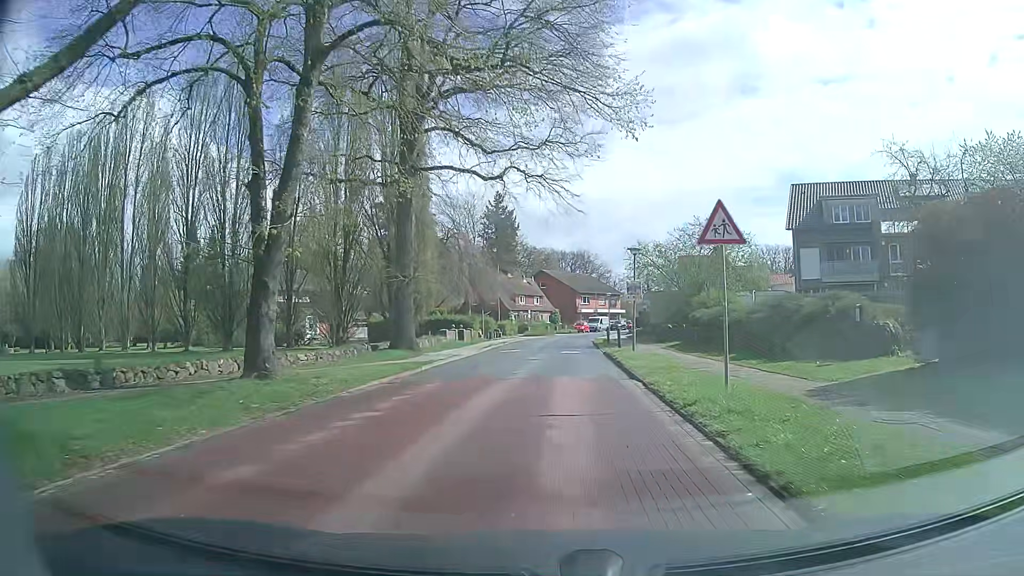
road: tertiary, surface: asphalt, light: Day
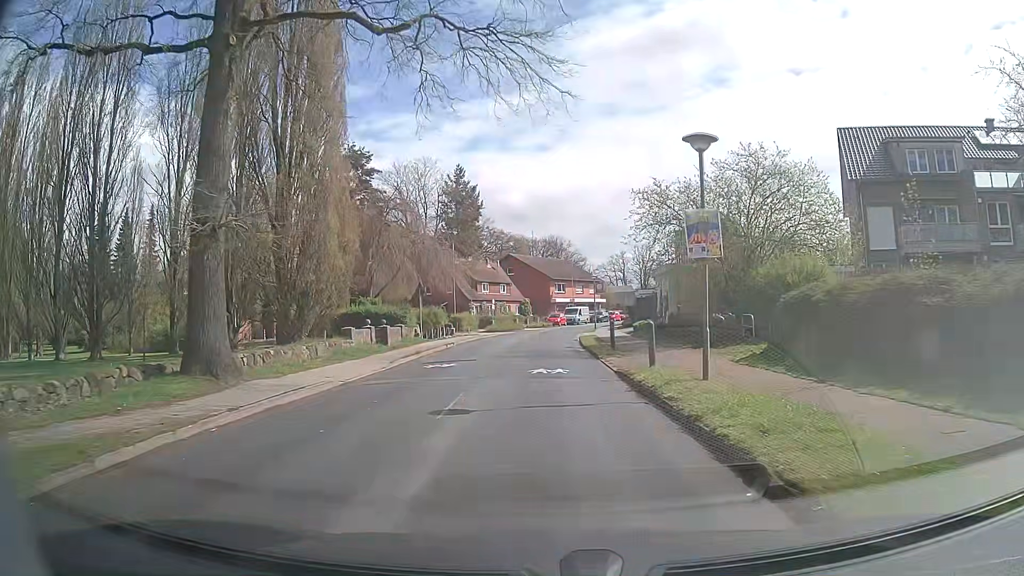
(+0.6, +15.9) m; +3°
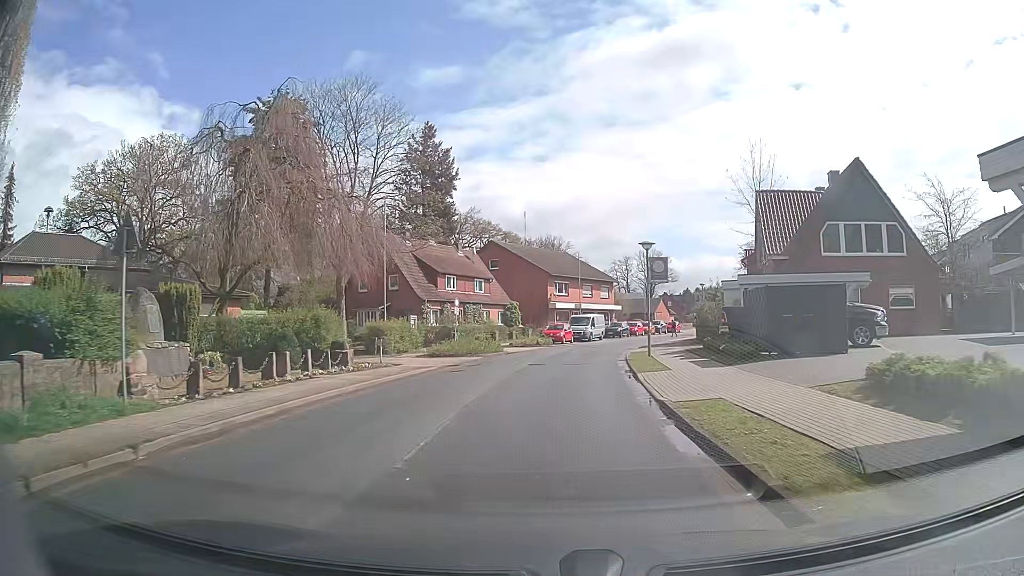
(-0.2, +27.5) m; +1°
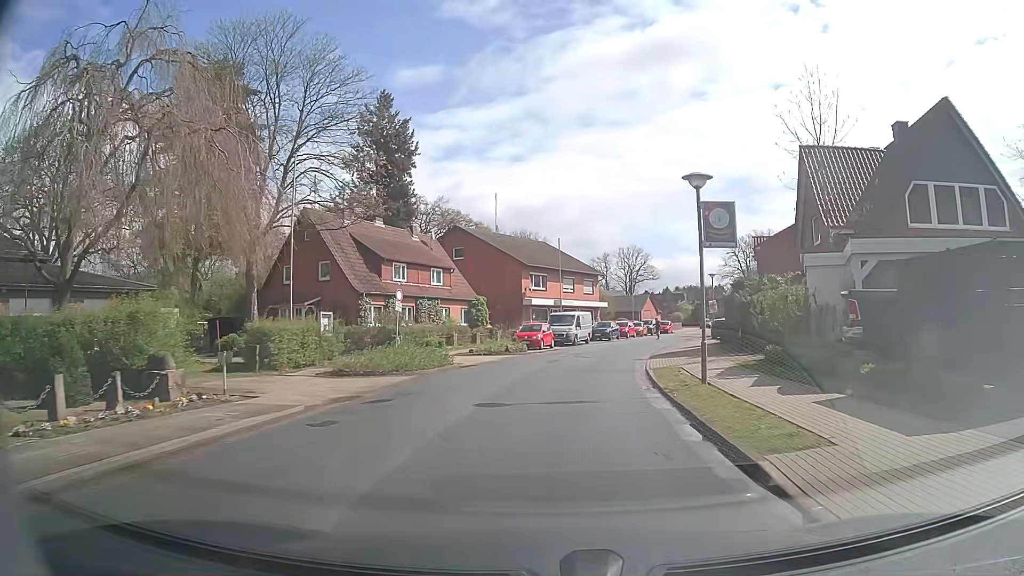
(+0.1, +11.1) m; +1°
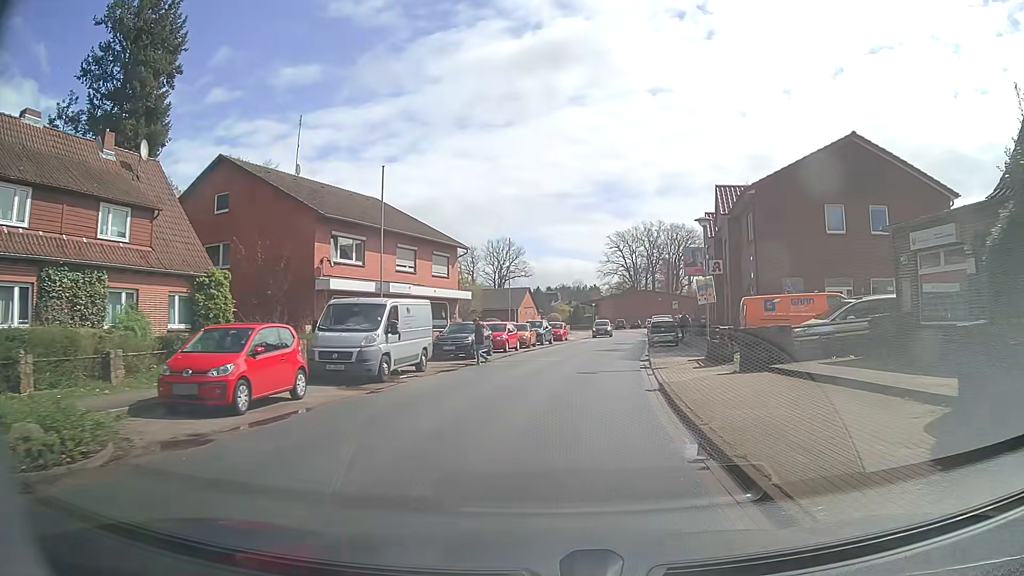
(+2.4, +26.3) m; +11°
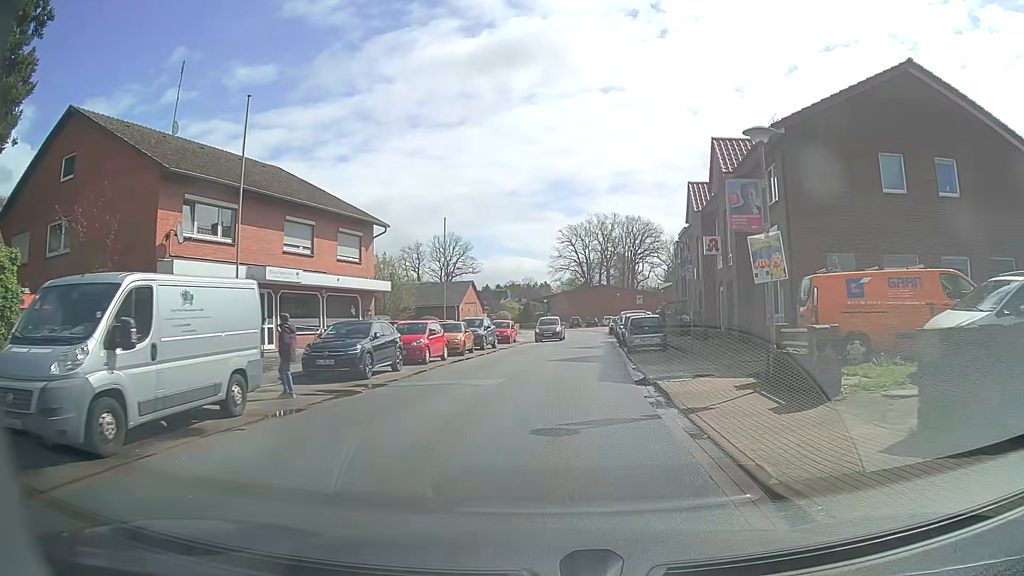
(+0.5, +10.0) m; +5°
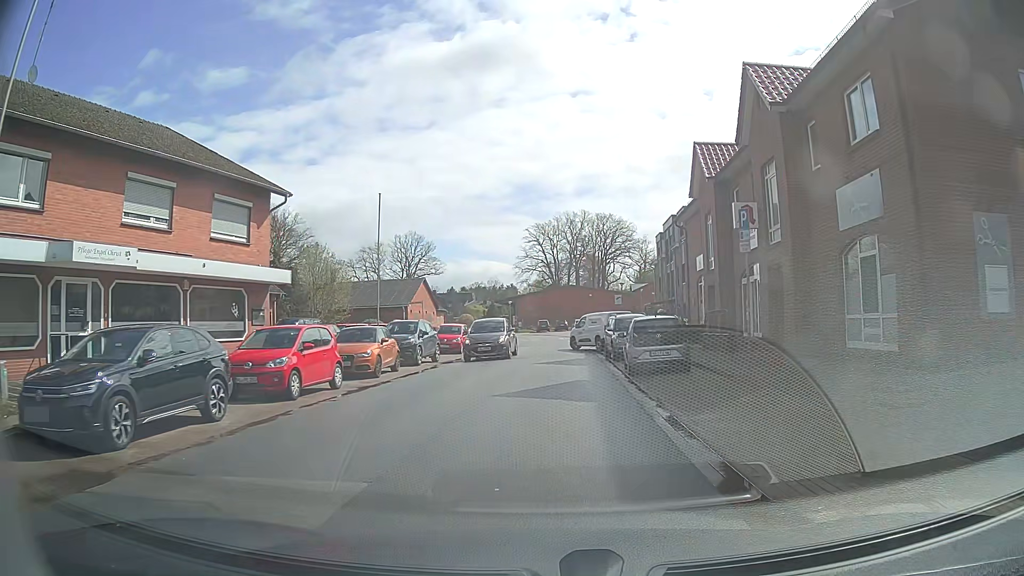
(+0.2, +9.7) m; +2°
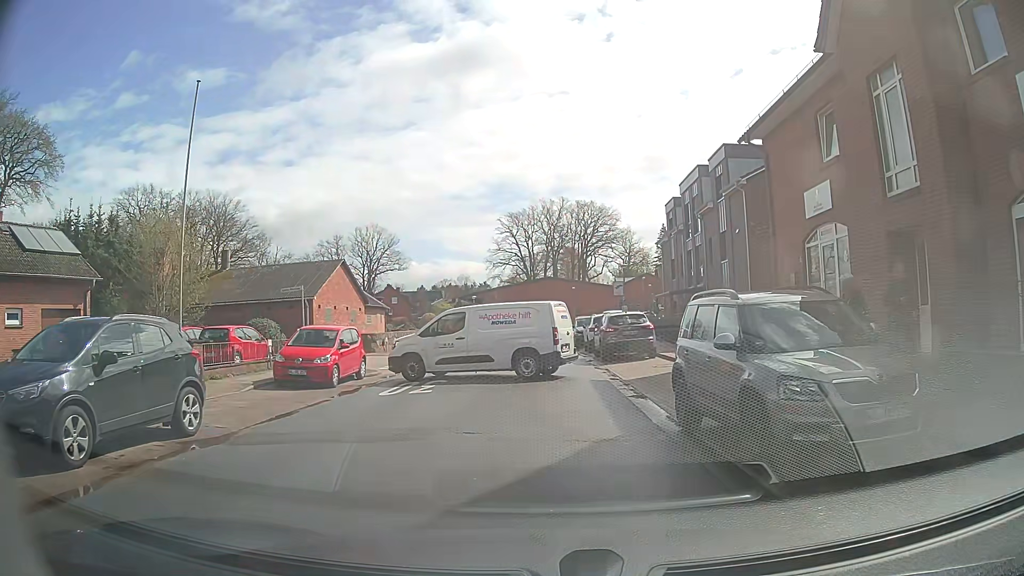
(+0.5, +17.5) m; +2°
(0, +10) (0, +20) (0, +30) (0, +40) (-1, +50) (-4, +60) (-7, +69) (-12, +78) (-17, +87) (-22, +95) m
